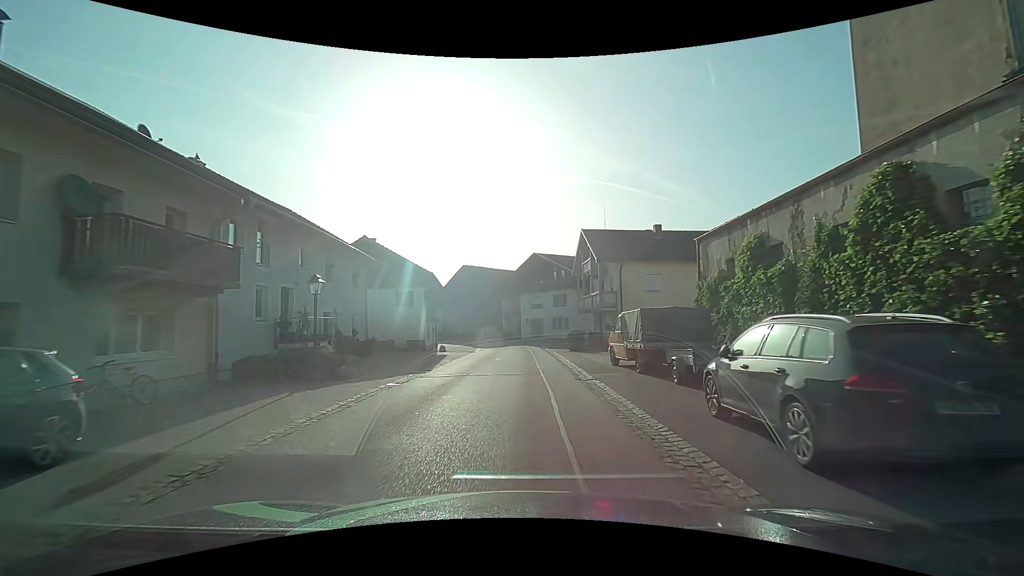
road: tertiary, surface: asphalt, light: Day
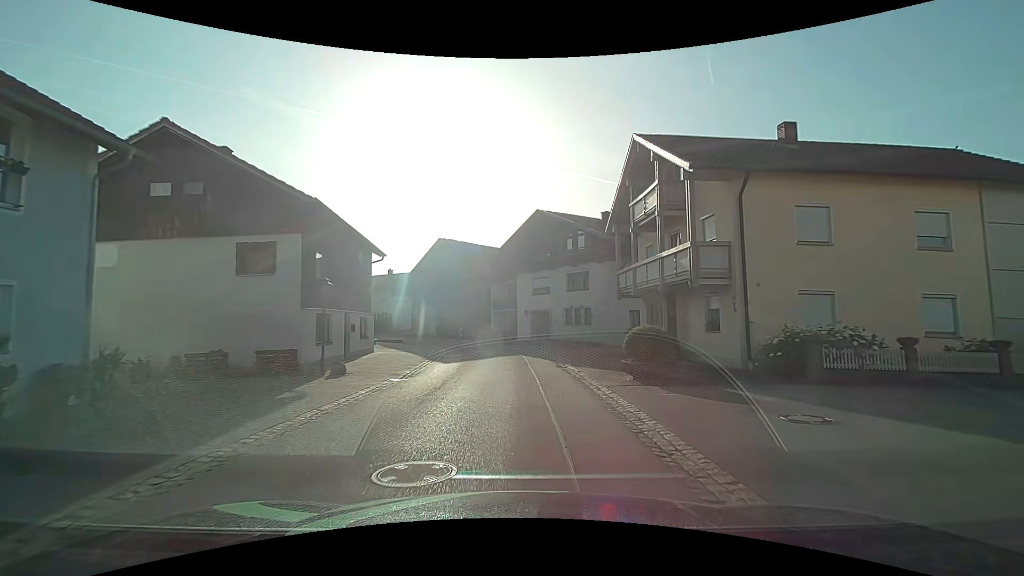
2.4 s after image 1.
(+0.4, +19.2) m; 0°
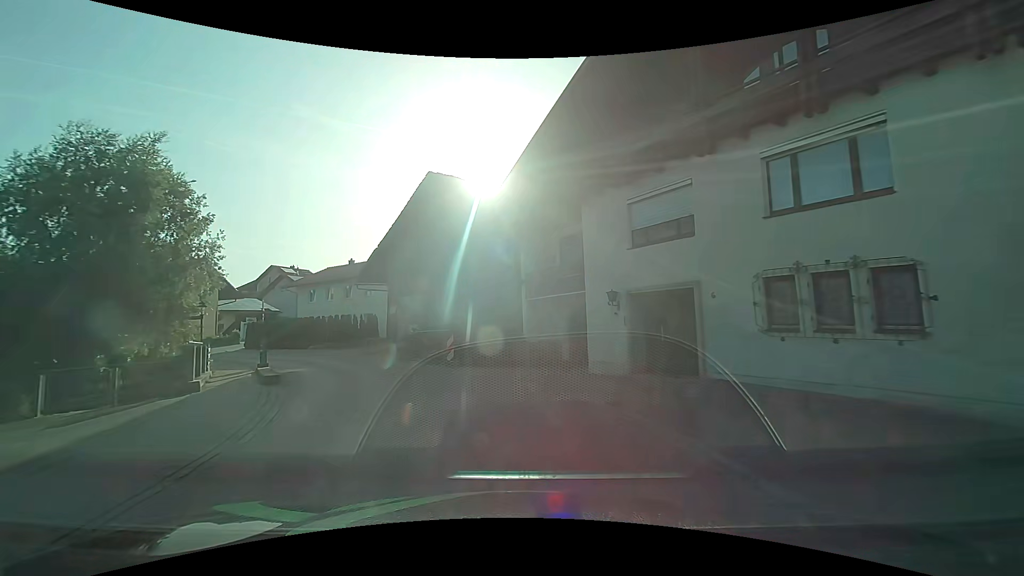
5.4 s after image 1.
(-0.4, +25.1) m; -5°
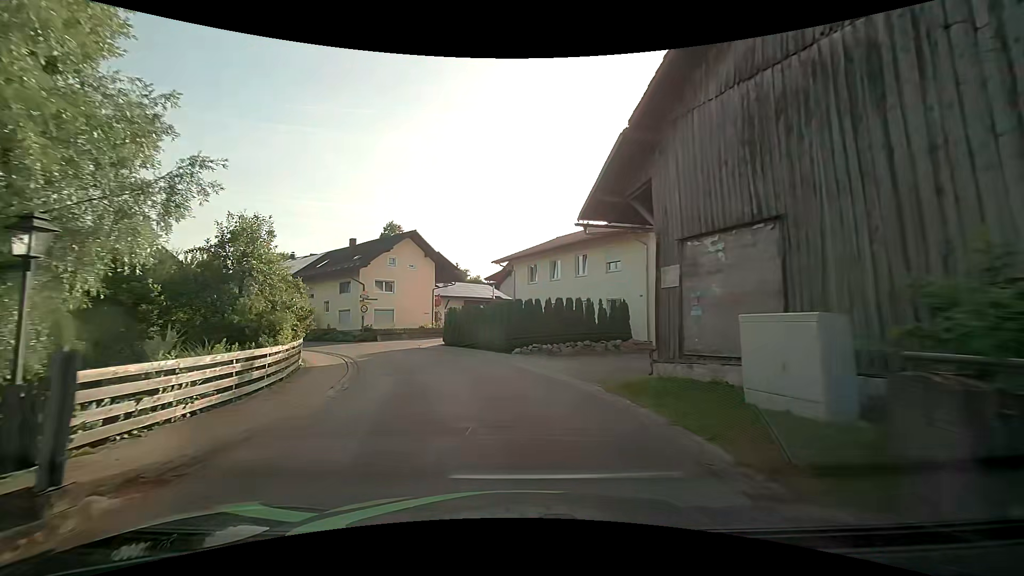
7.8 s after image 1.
(-4.7, +18.5) m; -29°
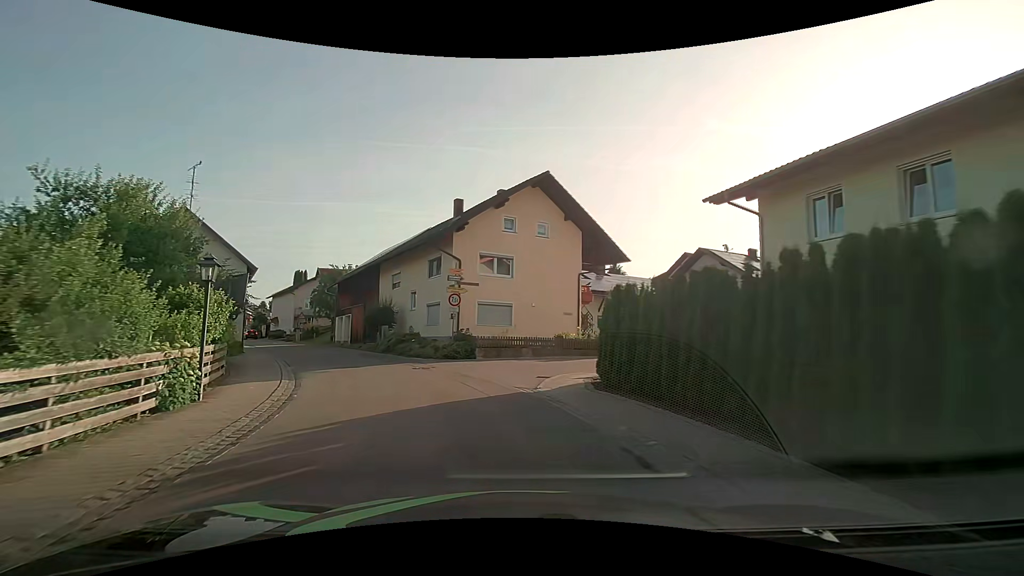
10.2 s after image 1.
(-2.2, +19.2) m; -17°
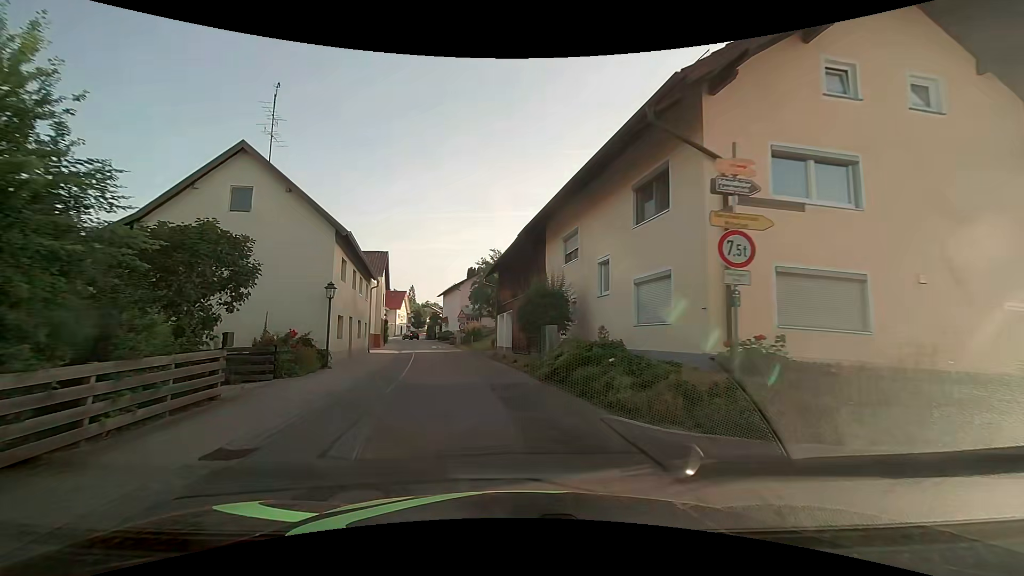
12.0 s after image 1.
(-2.7, +14.3) m; -20°
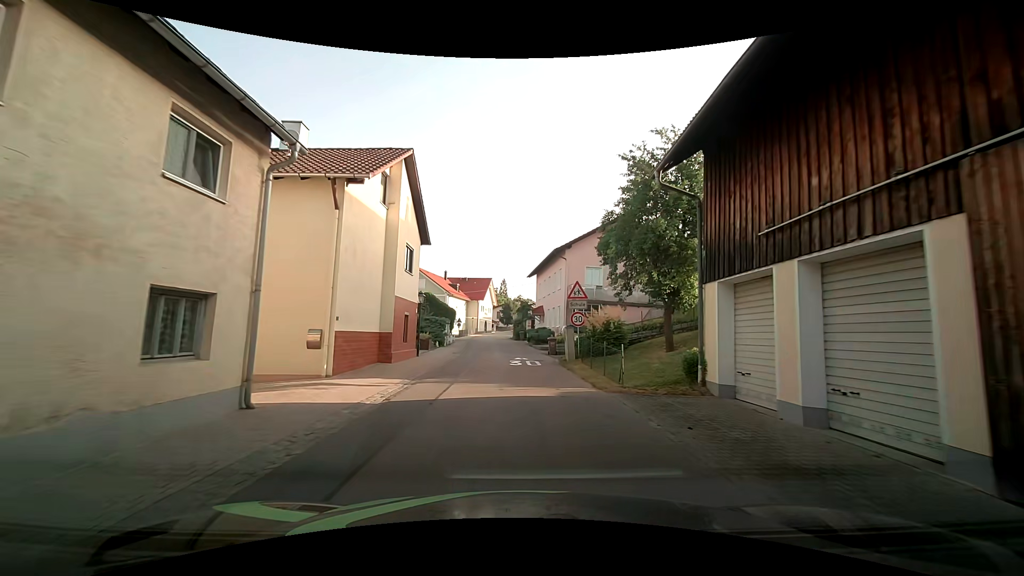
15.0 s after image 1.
(-3.6, +24.4) m; -11°
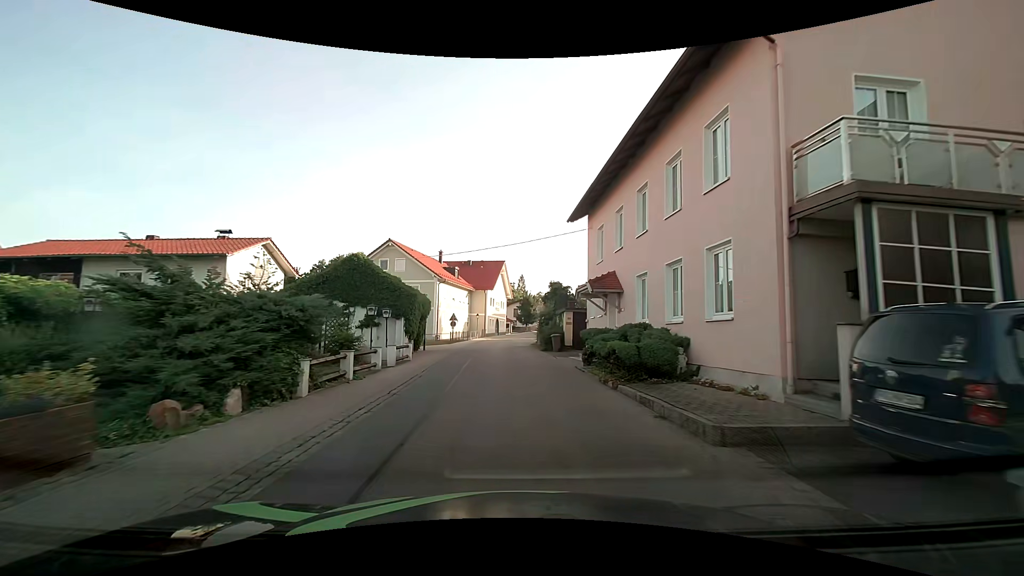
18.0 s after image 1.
(-0.8, +25.7) m; -2°
(0, +10) (-1, +20) (-1, +30) (-1, +40) (-1, +50) (0, +60) (+1, +70) (+3, +80) (+4, +90) (+6, +99) m
